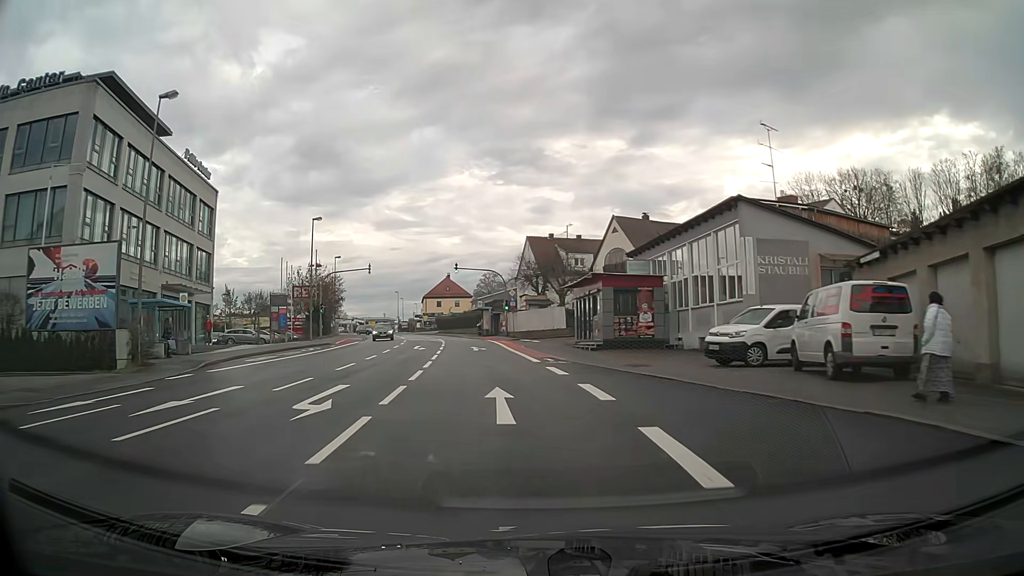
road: tertiary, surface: asphalt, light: Day
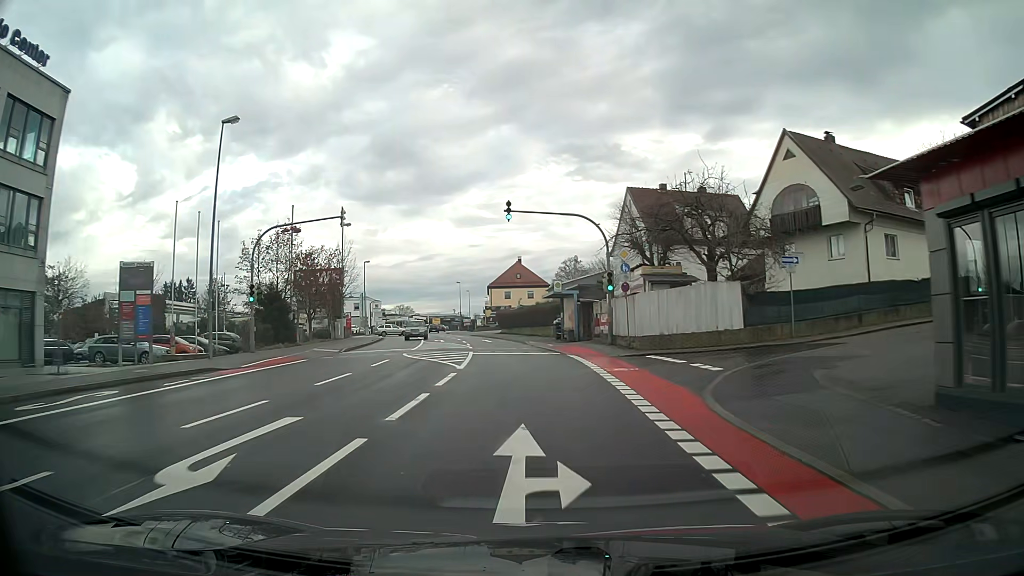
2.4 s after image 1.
(-1.9, +29.4) m; -6°
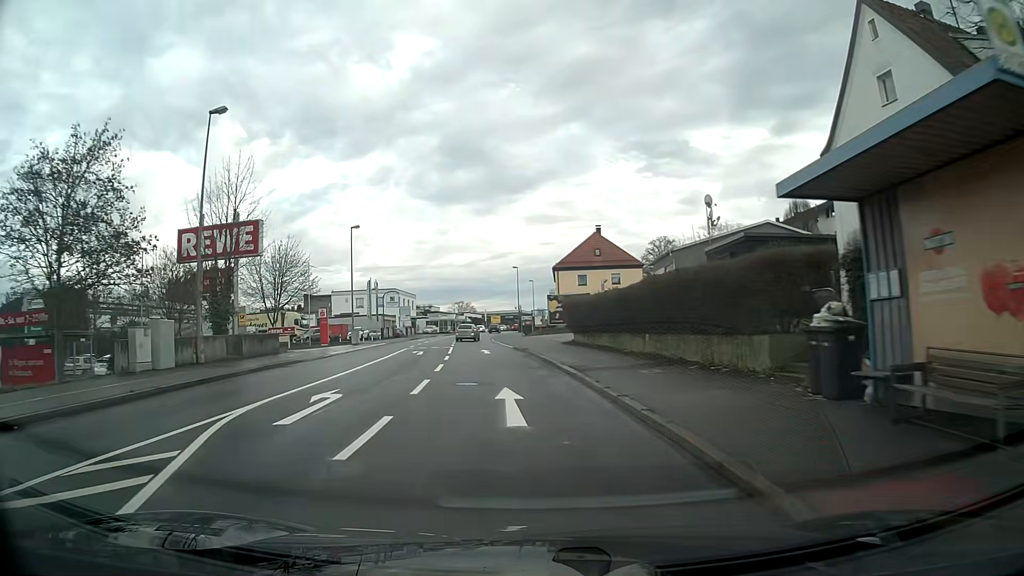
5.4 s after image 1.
(-1.8, +36.0) m; -7°
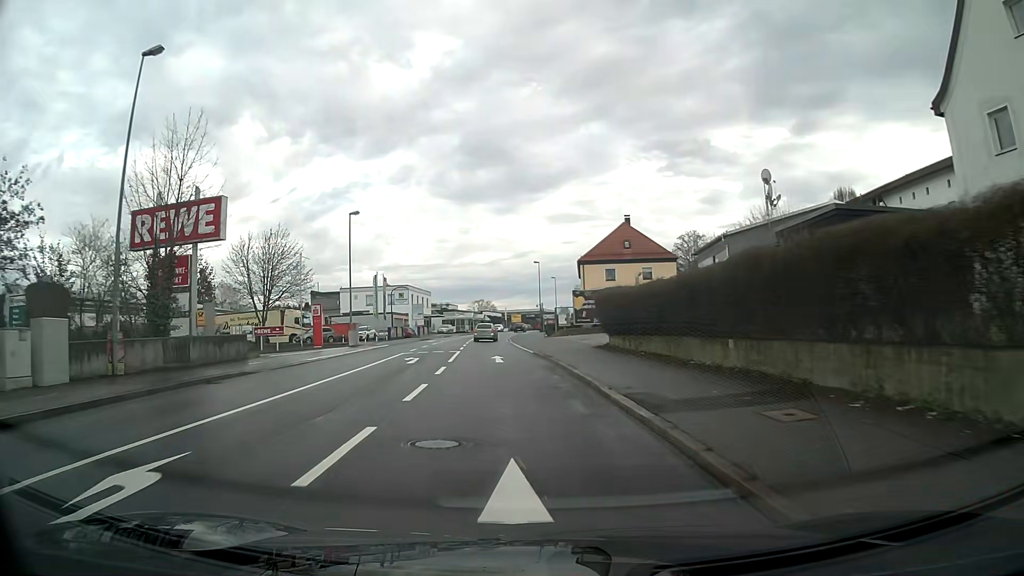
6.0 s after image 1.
(-0.1, +7.2) m; -2°
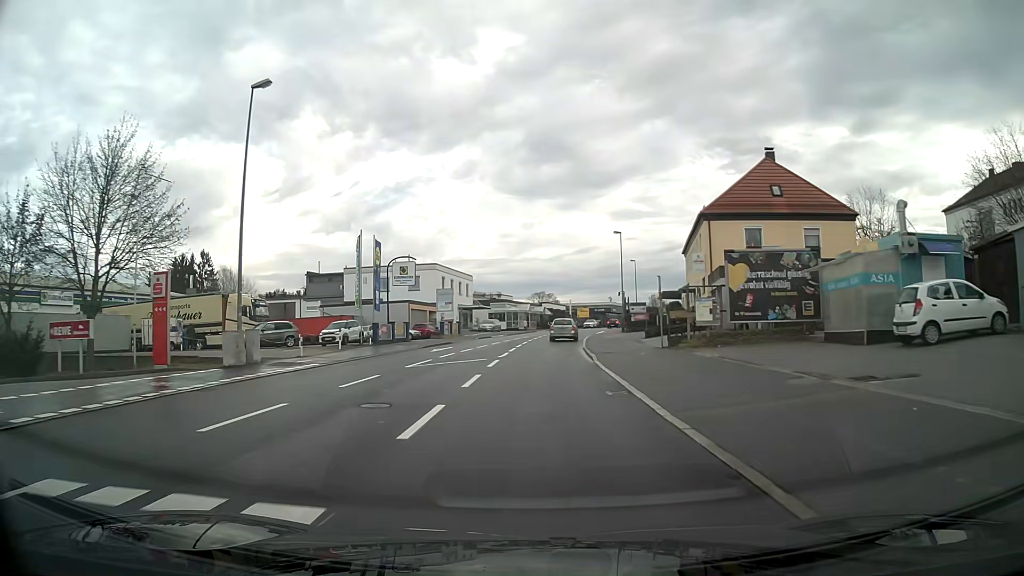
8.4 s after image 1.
(-1.4, +29.0) m; -4°
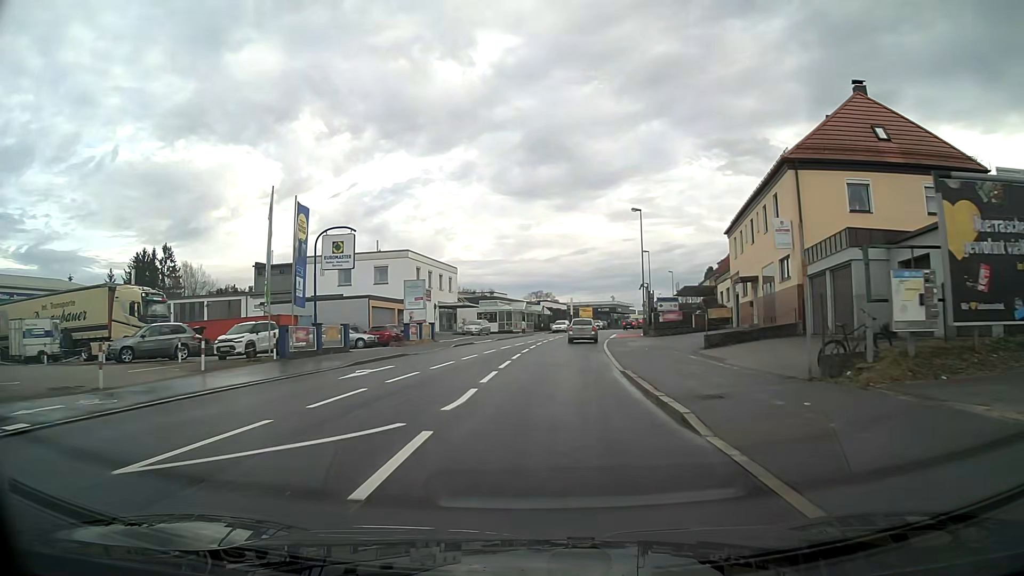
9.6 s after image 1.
(0.0, +14.7) m; +1°
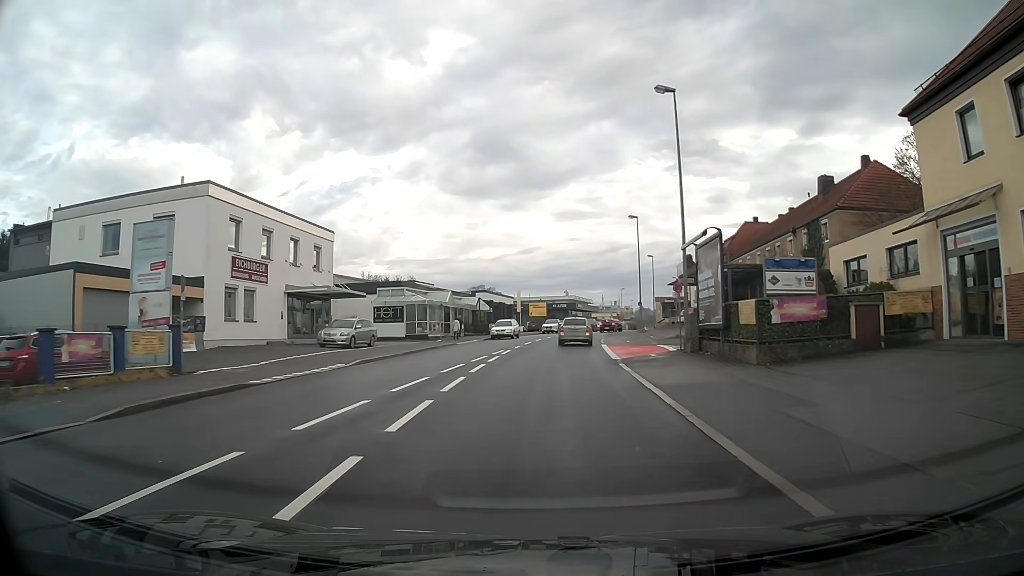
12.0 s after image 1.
(+1.1, +29.5) m; +5°
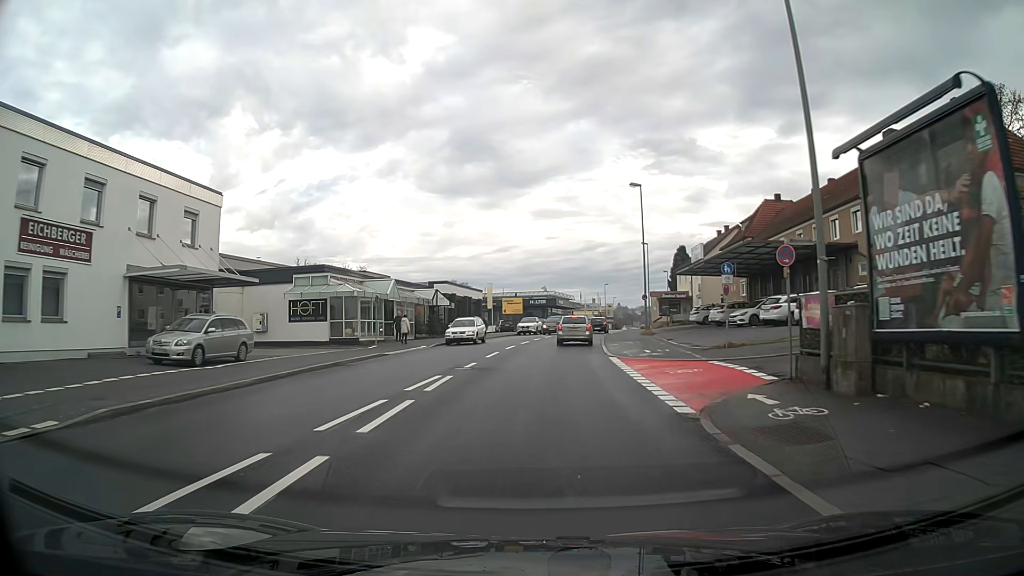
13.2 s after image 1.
(+0.2, +13.7) m; +2°
(0, +10) (0, +20) (+1, +30) (+2, +40) (+3, +50) (+5, +60) (+7, +70) (+9, +79) (+11, +89) (+14, +99) m
